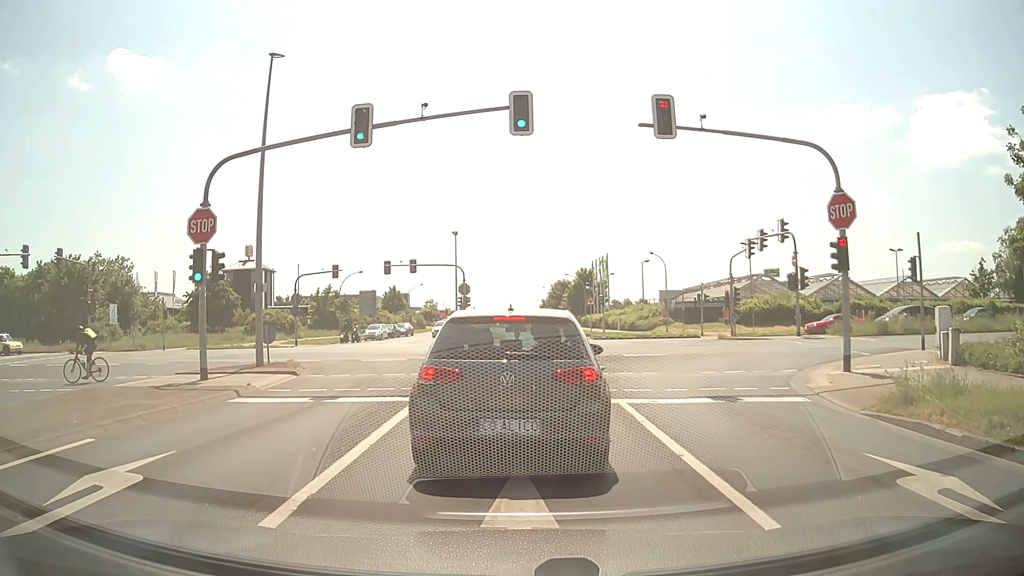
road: tertiary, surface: asphalt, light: Day
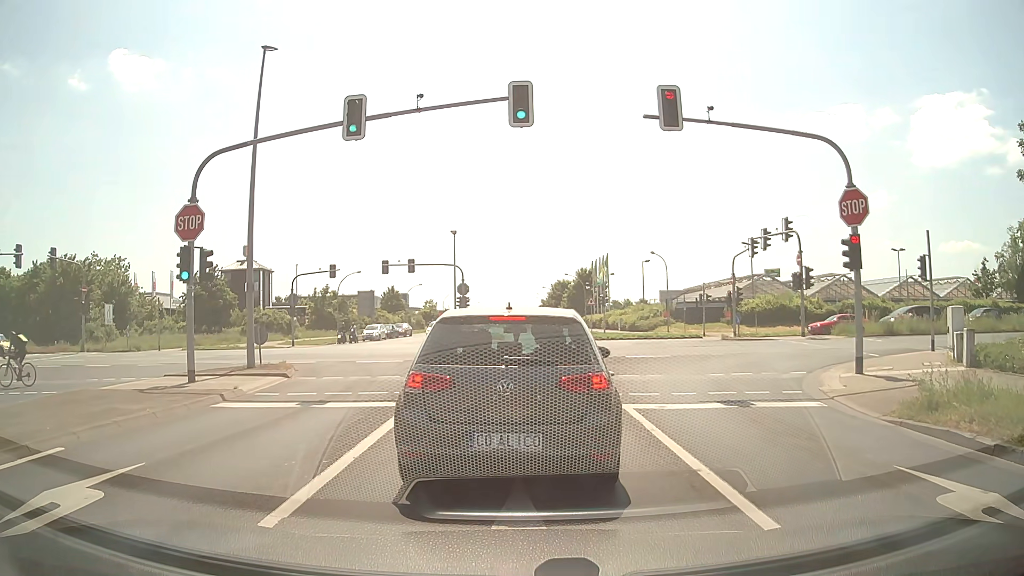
(0.0, +0.6) m; 0°
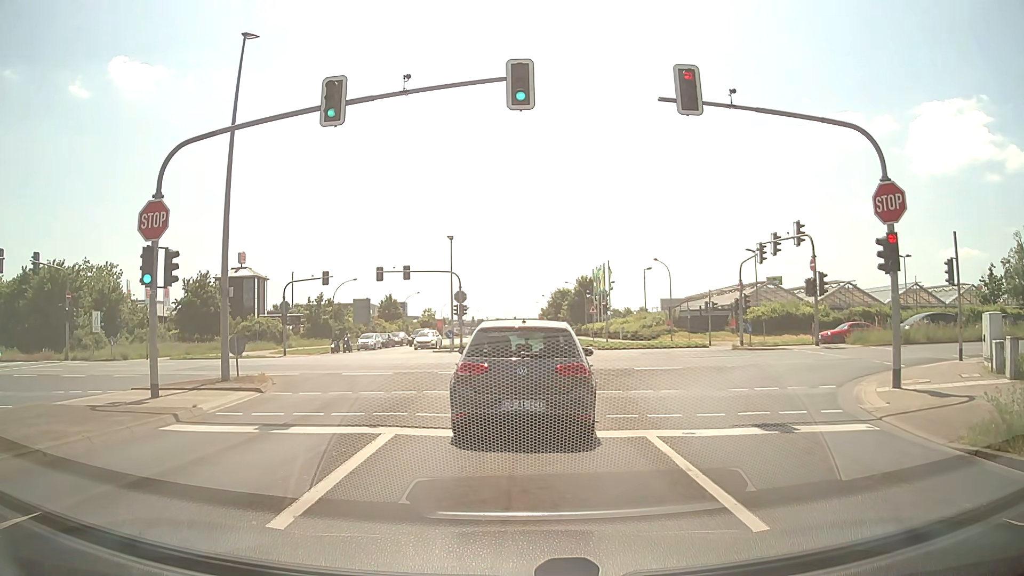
(0.0, +2.1) m; 0°
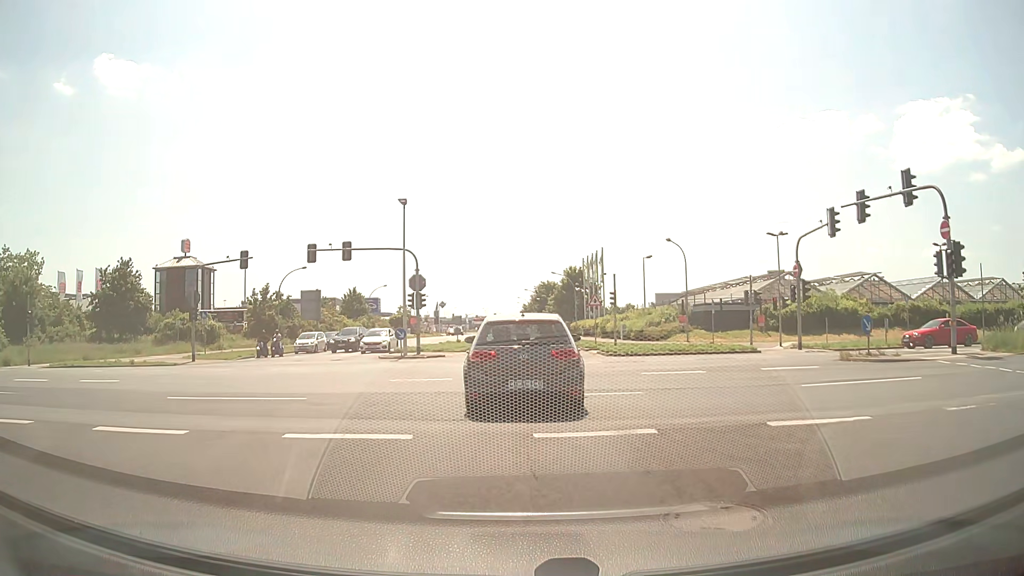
(+0.2, +13.0) m; +2°
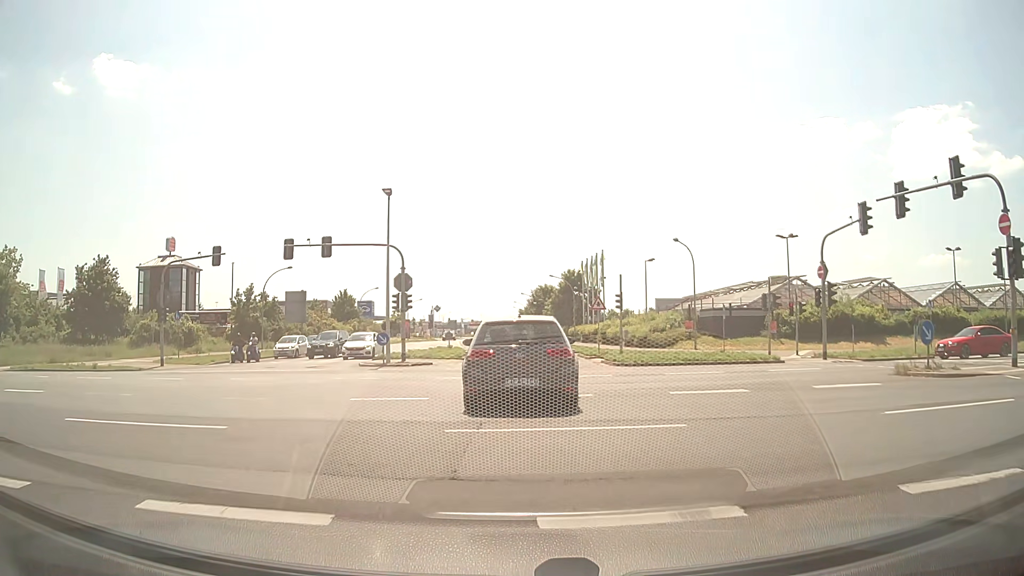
(0.0, +3.5) m; 0°
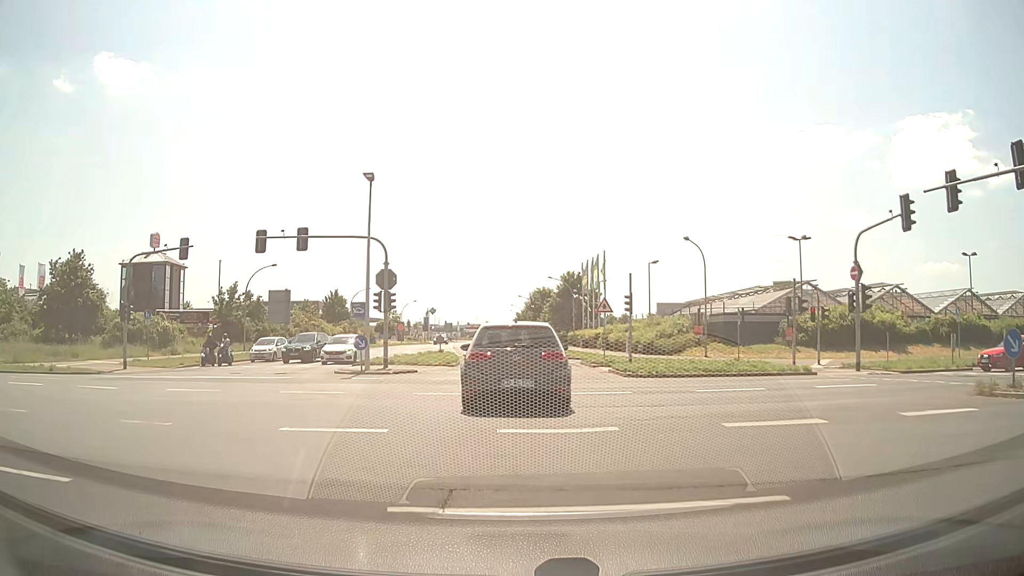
(0.0, +3.7) m; +1°
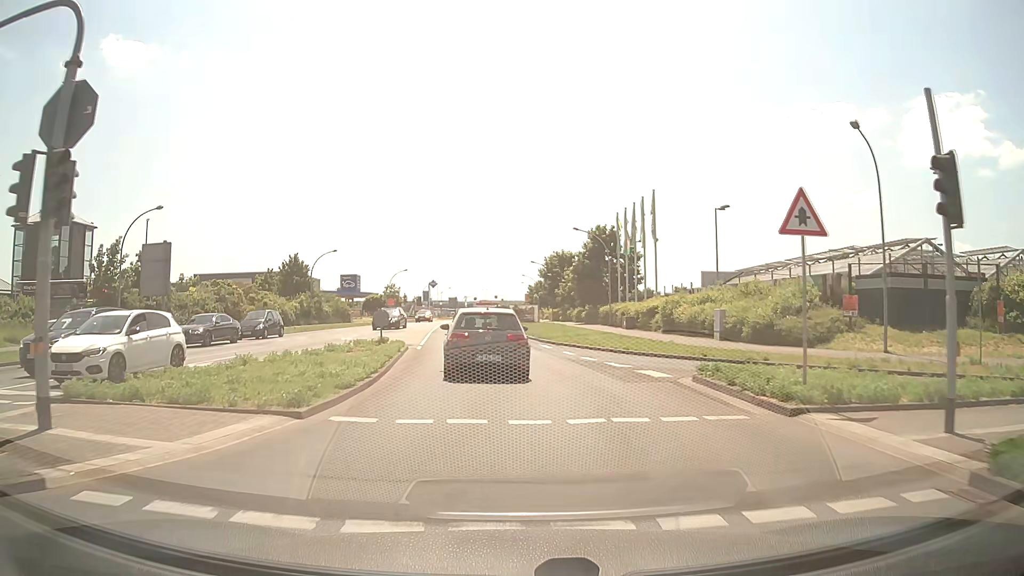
(+0.2, +22.4) m; -1°
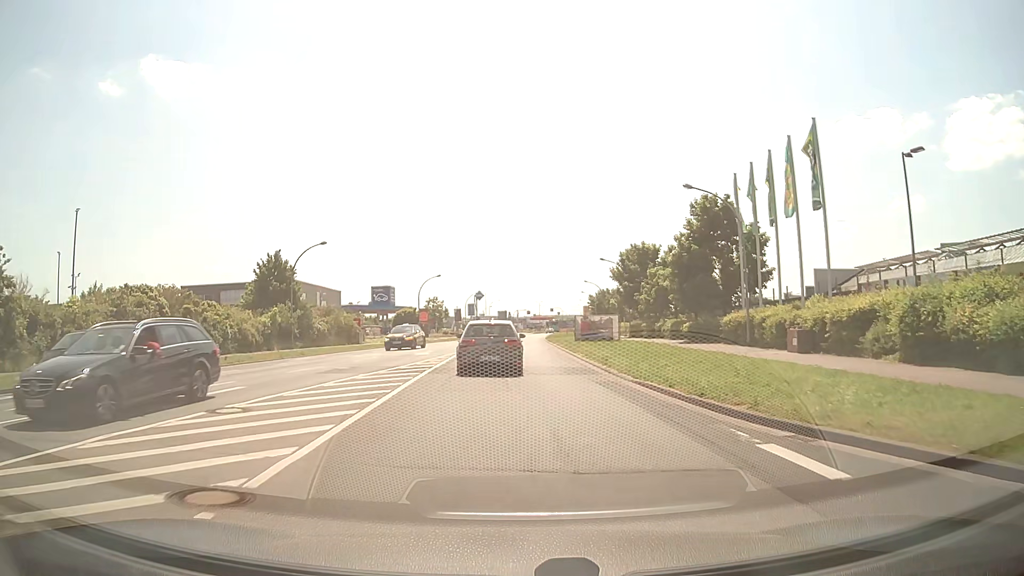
(-1.0, +21.8) m; -4°
(0, +10) (0, +20) (0, +30) (0, +40) (0, +50) (0, +60) (+1, +70) (+1, +80) (+2, +90) (+3, +100) m
